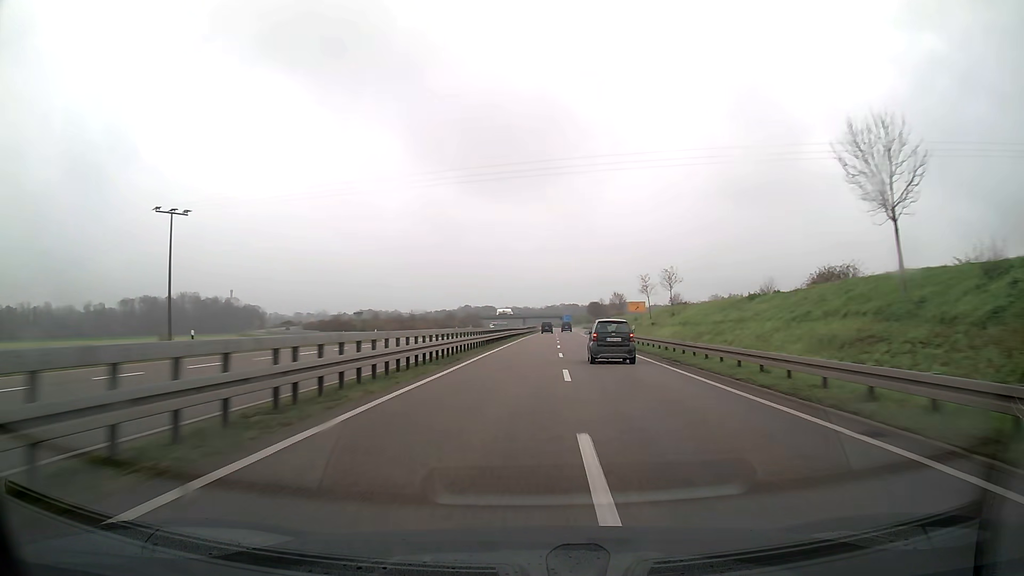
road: trunk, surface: asphalt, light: Day
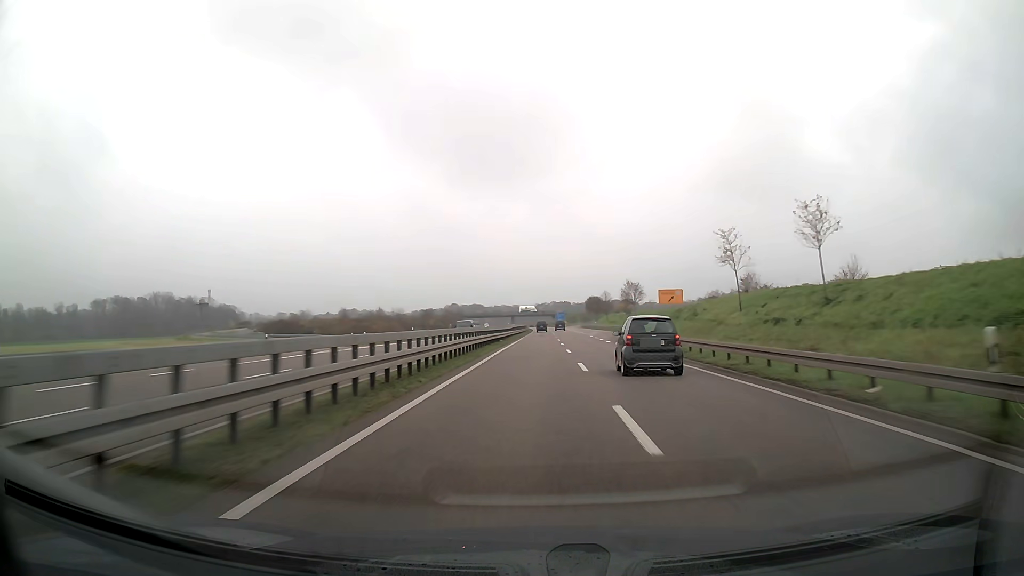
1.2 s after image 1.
(+0.2, +33.3) m; +1°
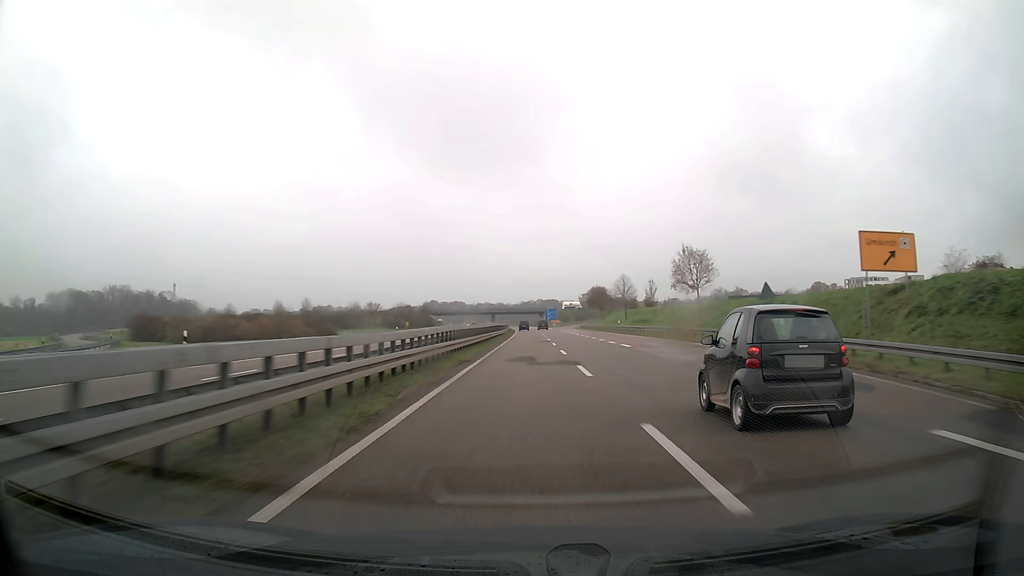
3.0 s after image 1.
(+0.6, +50.3) m; +1°
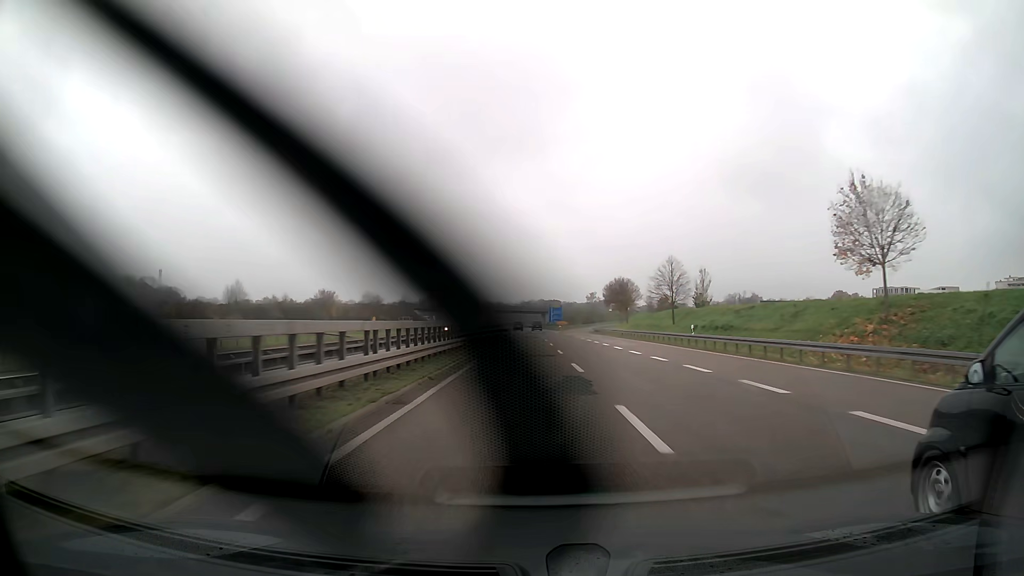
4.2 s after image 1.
(0.0, +33.8) m; 0°
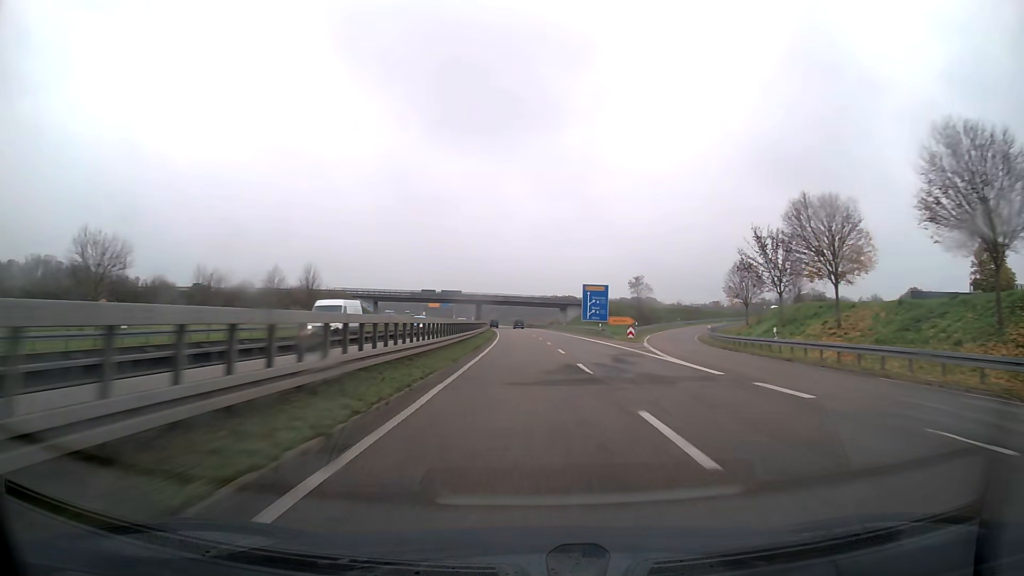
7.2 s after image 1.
(-0.6, +85.0) m; -1°
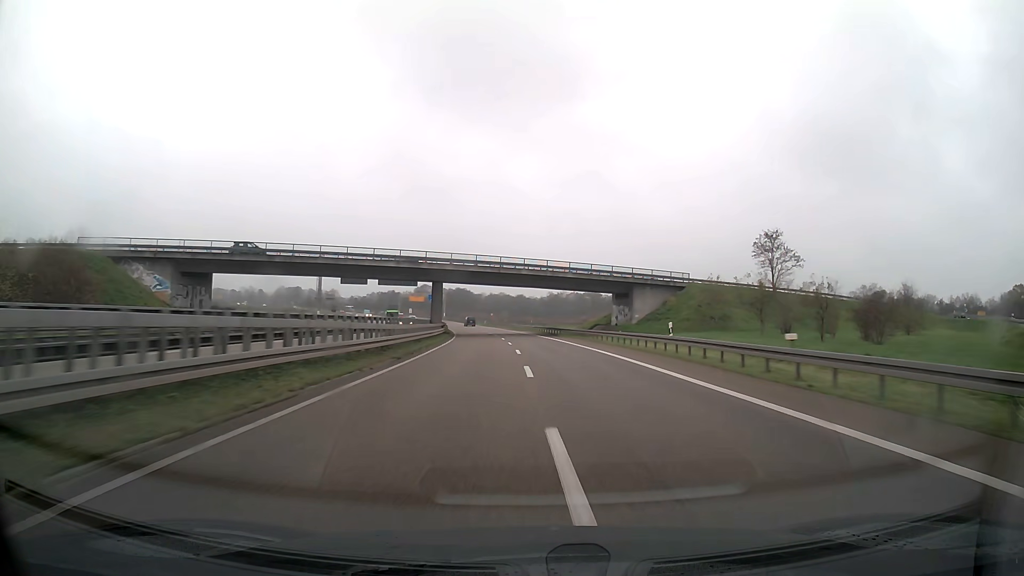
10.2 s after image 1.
(-0.9, +85.5) m; -2°
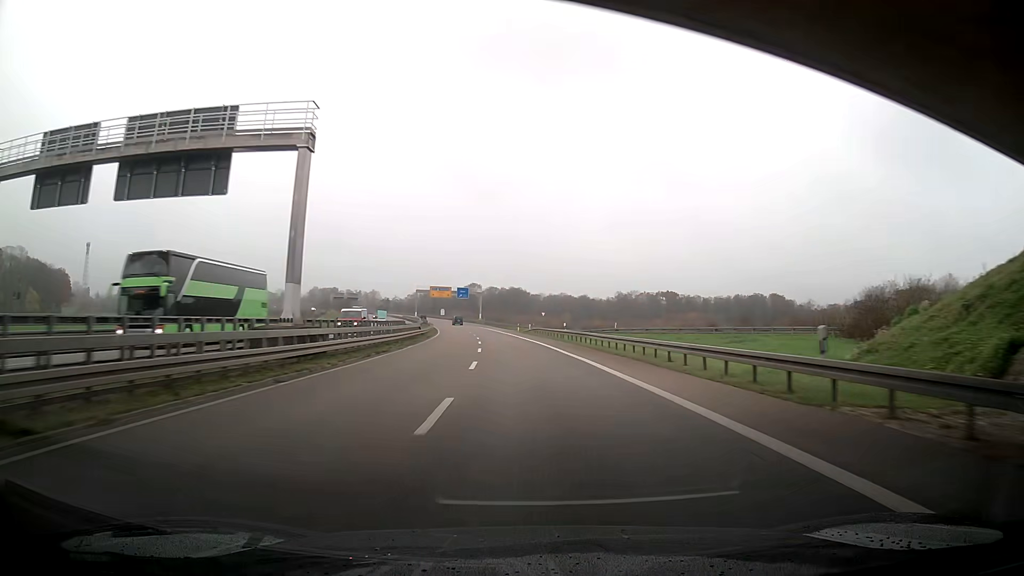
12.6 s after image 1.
(-2.6, +68.2) m; -5°
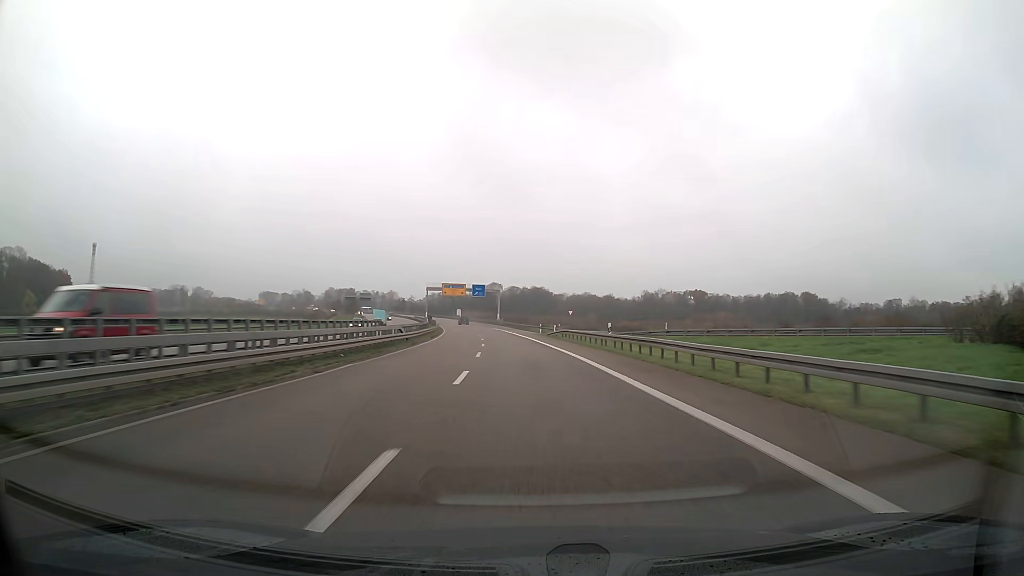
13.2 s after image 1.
(-0.3, +17.1) m; -2°
